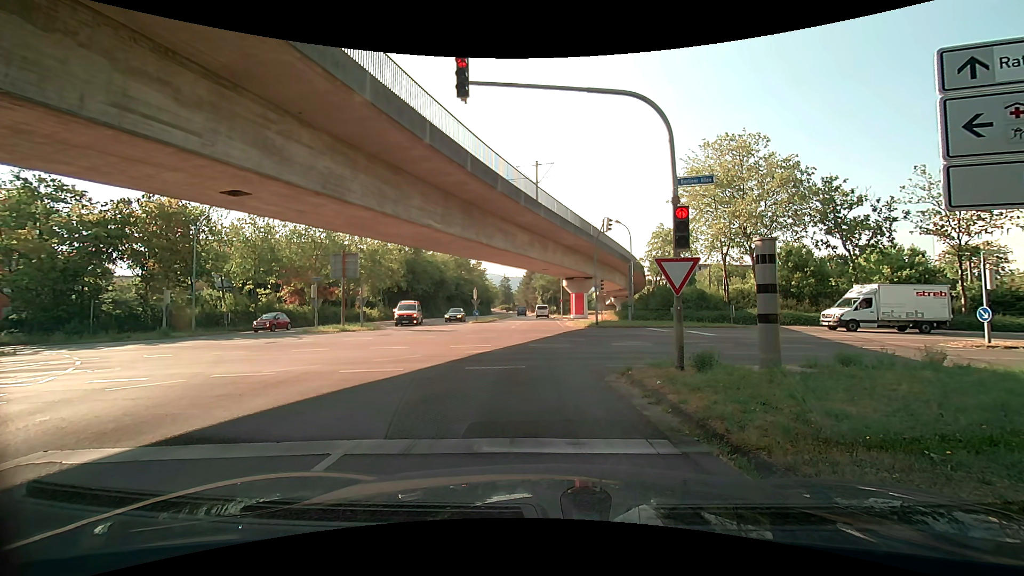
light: Day
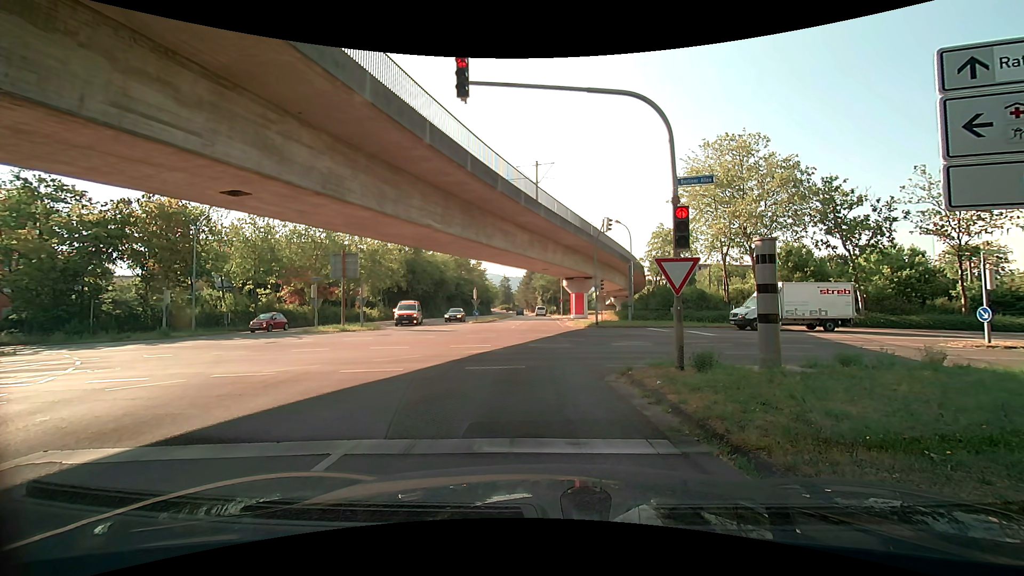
(0.0, 0.0) m; 0°
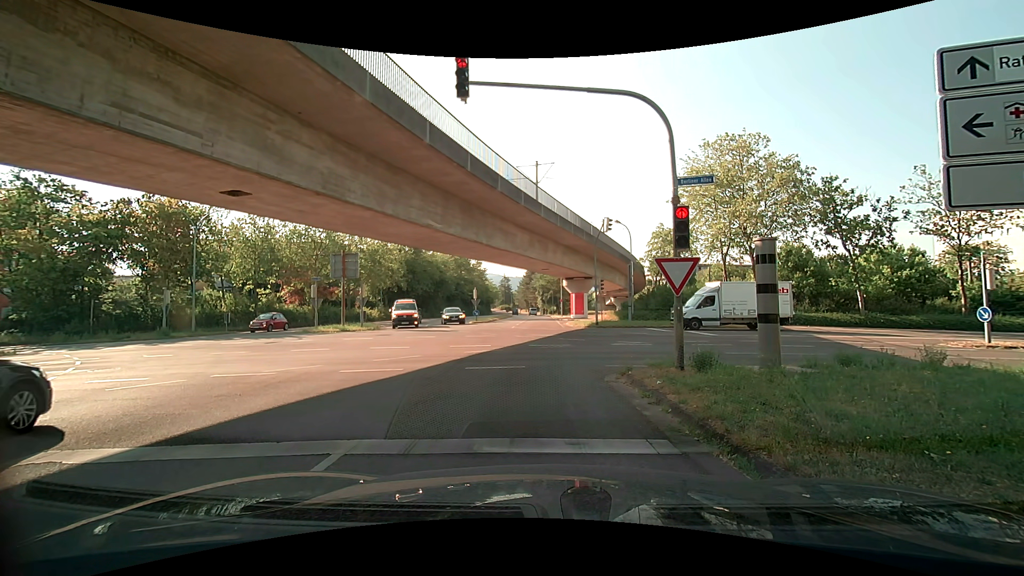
(0.0, 0.0) m; 0°
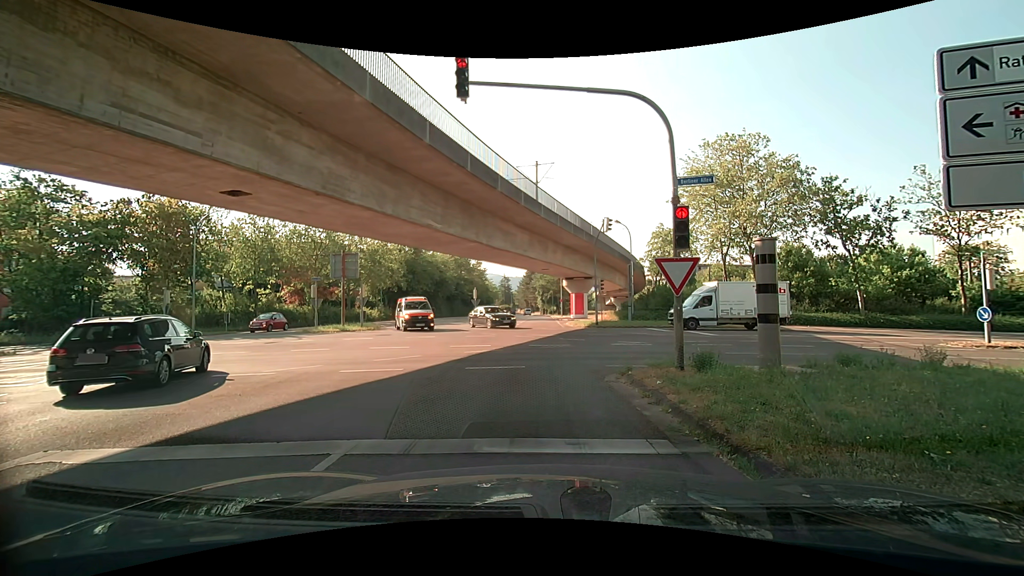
(0.0, 0.0) m; 0°
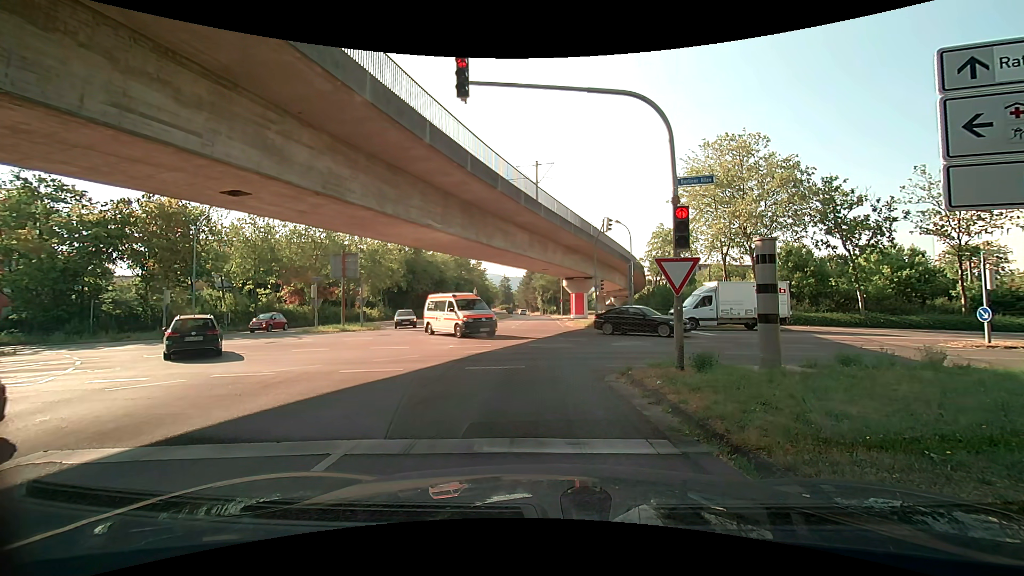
(0.0, 0.0) m; 0°
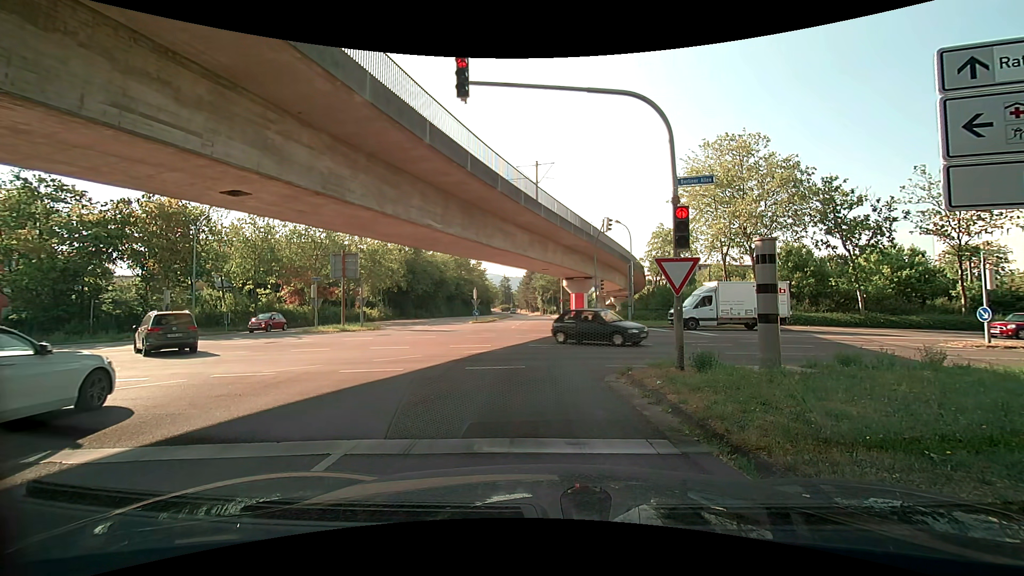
(0.0, 0.0) m; 0°
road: tertiary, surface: asphalt
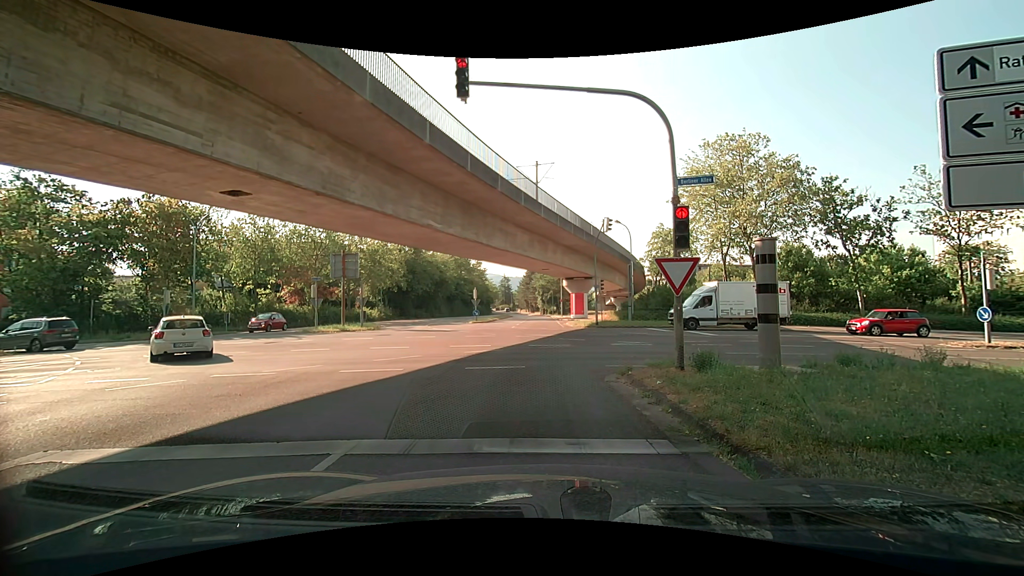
(0.0, 0.0) m; 0°
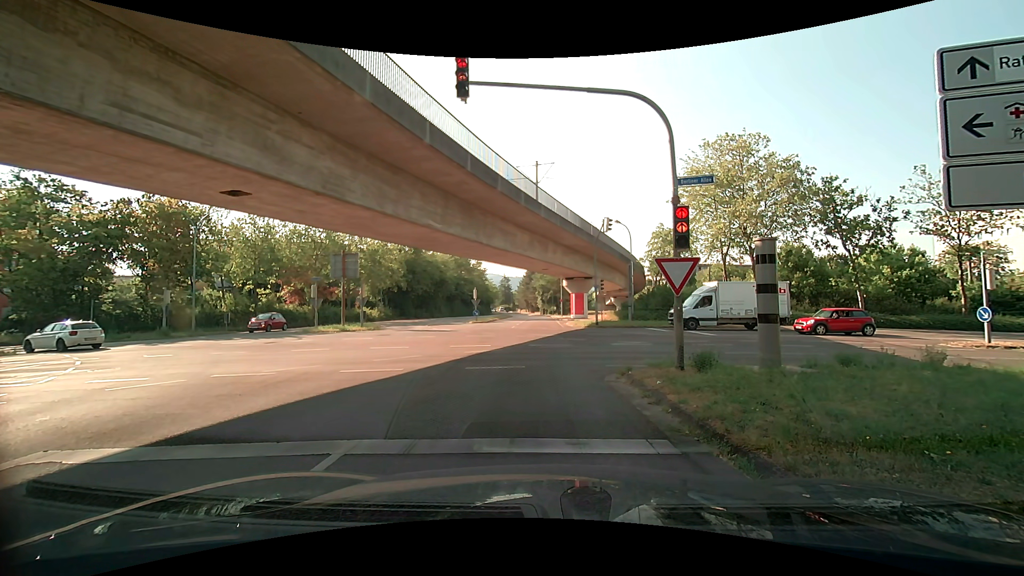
(0.0, 0.0) m; 0°
(-1, +10) (-2, +20) (-2, +30) (-2, +40) (-3, +50) (-3, +60) (-4, +70) (-5, +80) (-5, +90) (-6, +100) m
